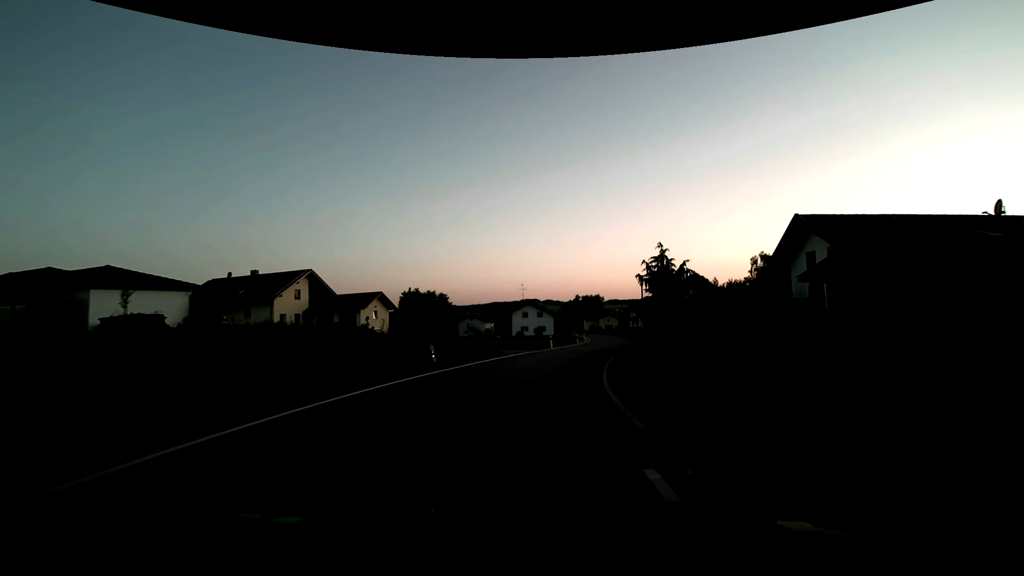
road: secondary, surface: asphalt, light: Dusk
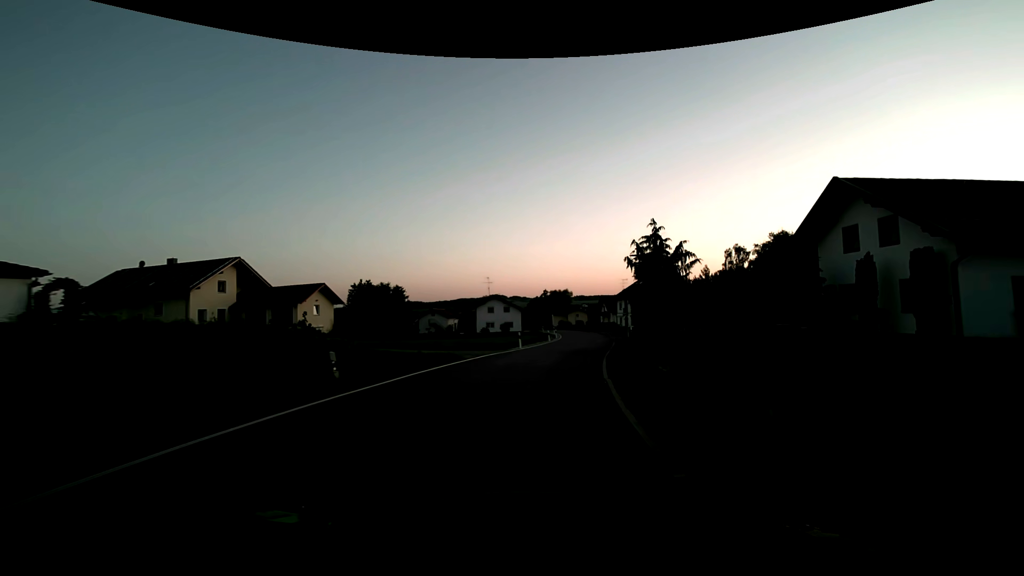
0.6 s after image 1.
(+0.2, +7.1) m; +3°
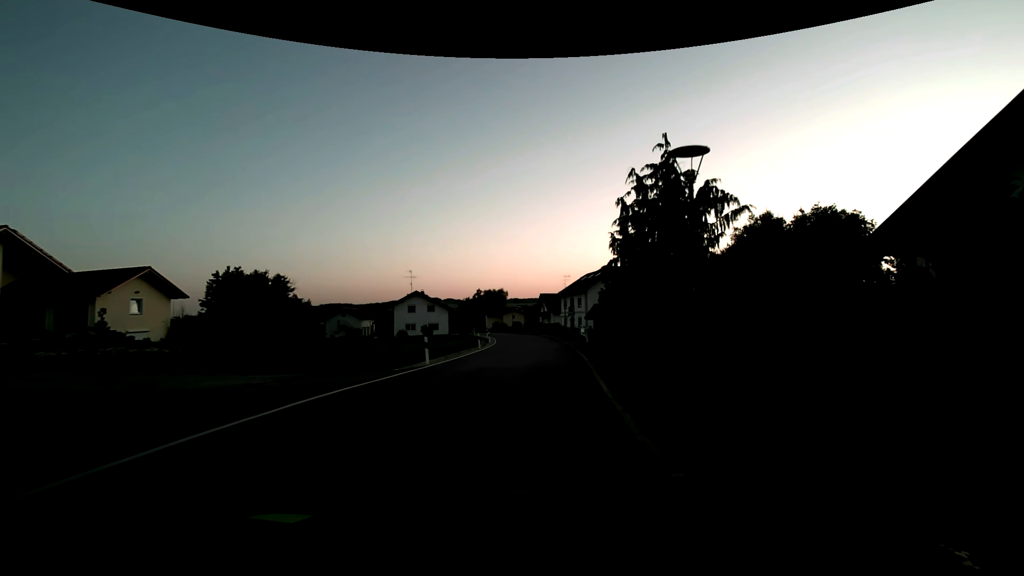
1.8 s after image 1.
(+1.0, +14.2) m; +8°
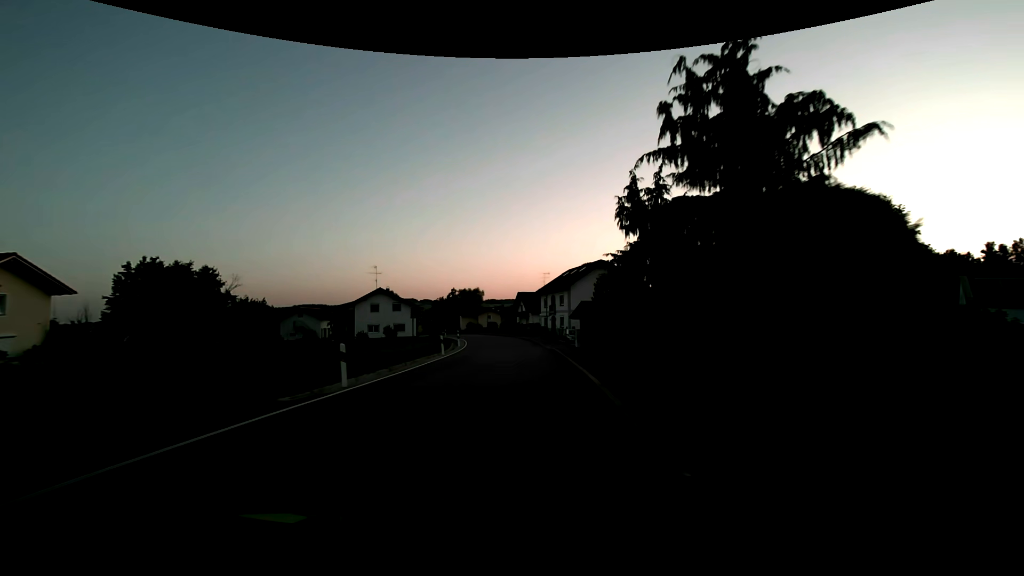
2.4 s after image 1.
(+0.1, +7.1) m; +2°
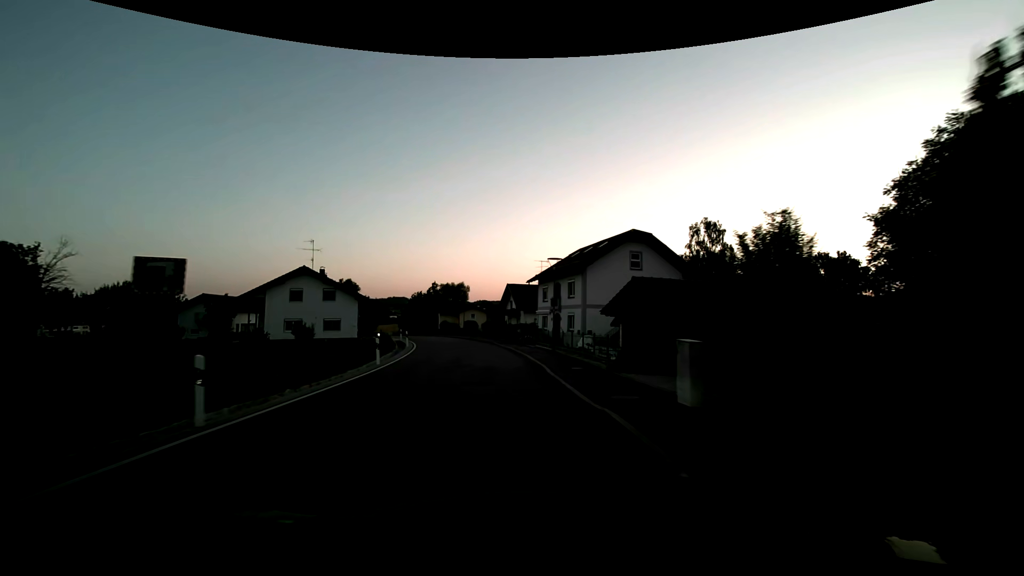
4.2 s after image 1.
(+0.6, +21.2) m; +2°
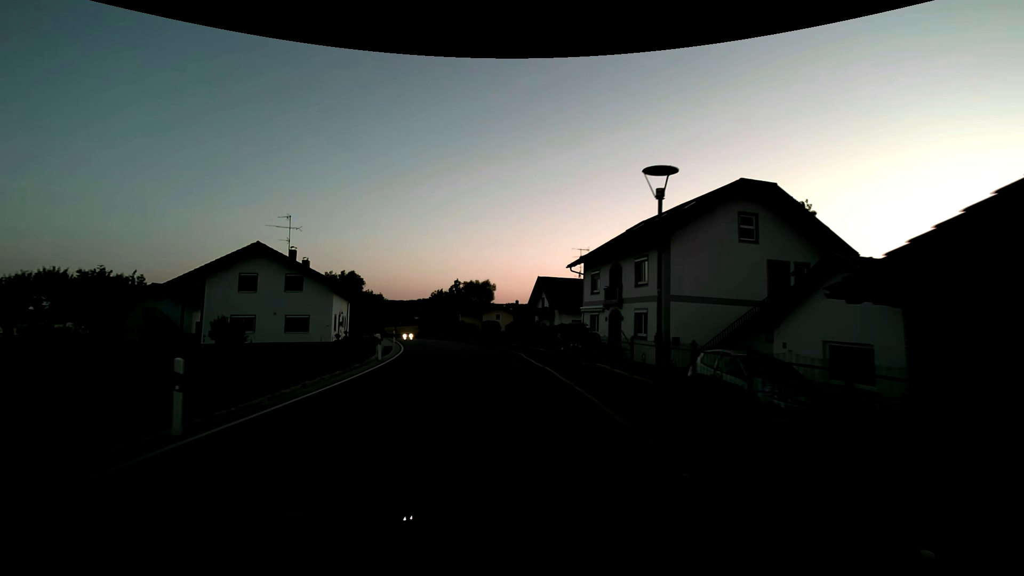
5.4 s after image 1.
(-0.5, +14.0) m; -4°
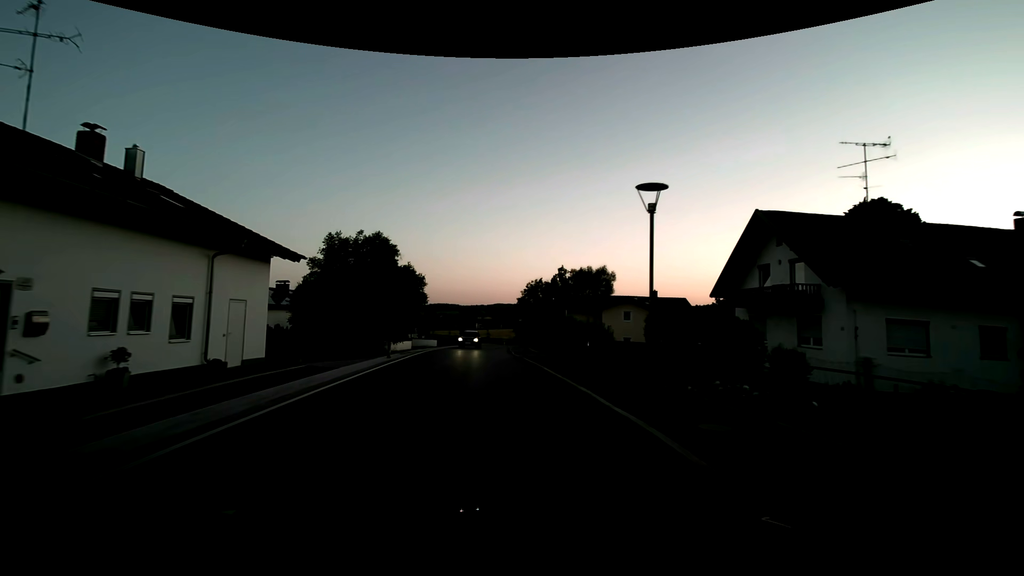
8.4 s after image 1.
(-3.1, +33.9) m; -11°
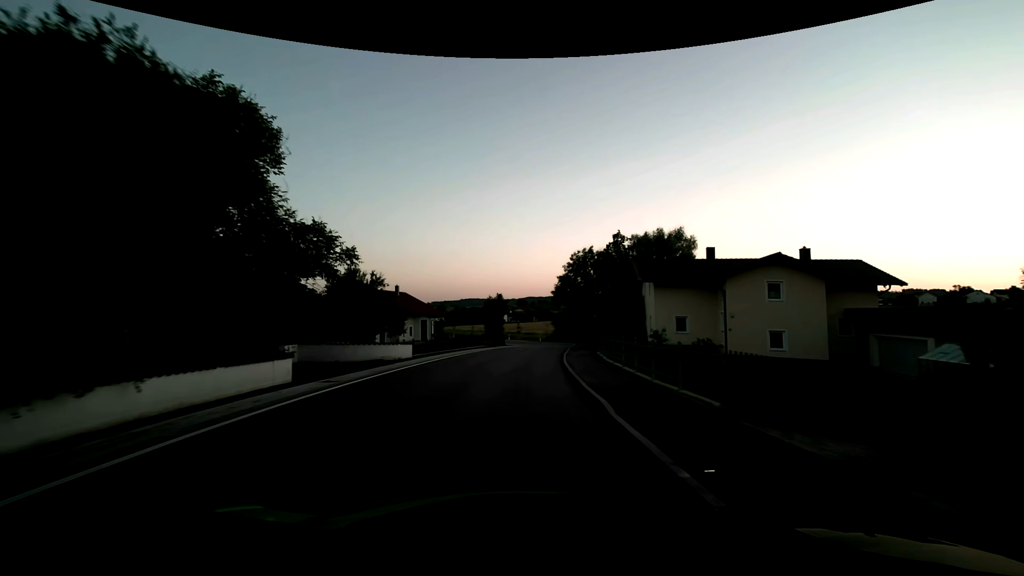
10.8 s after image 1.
(-1.3, +26.6) m; -4°
(0, +10) (0, +20) (+1, +30) (+2, +40) (+4, +50) (+5, +60) (+5, +70) (+3, +80) (+1, +89) (-3, +99) m
